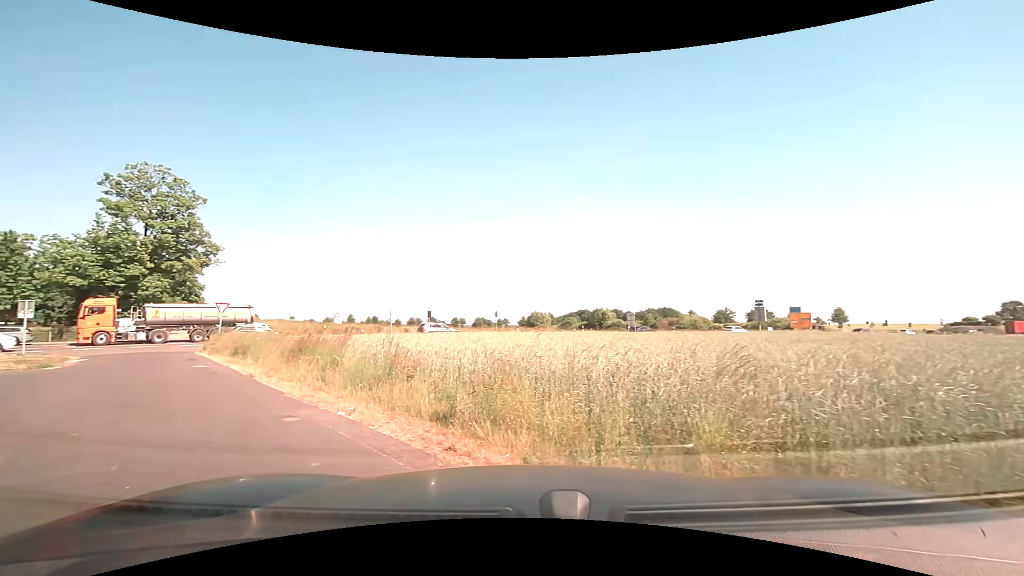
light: Day
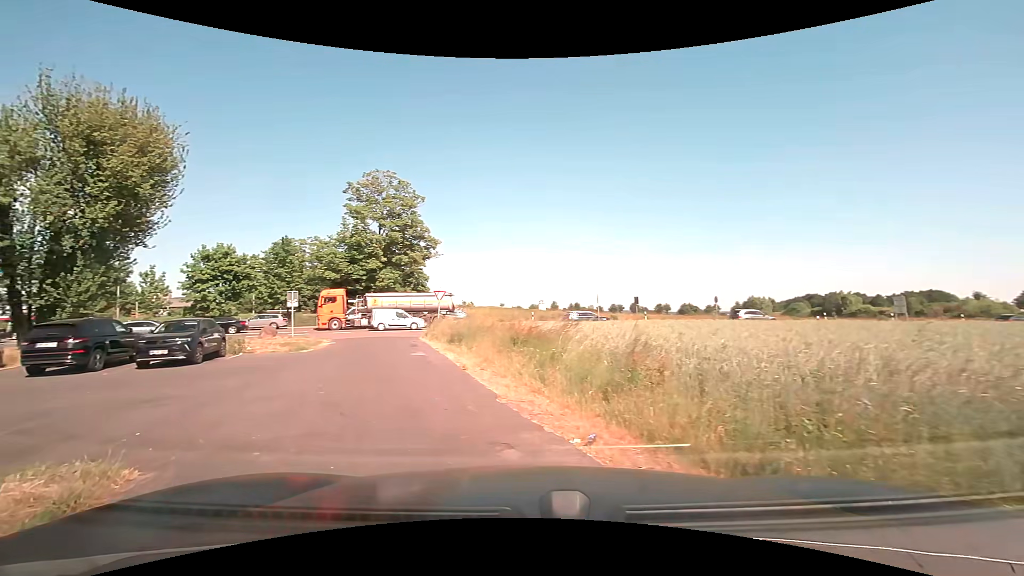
(-0.6, +3.0) m; -23°
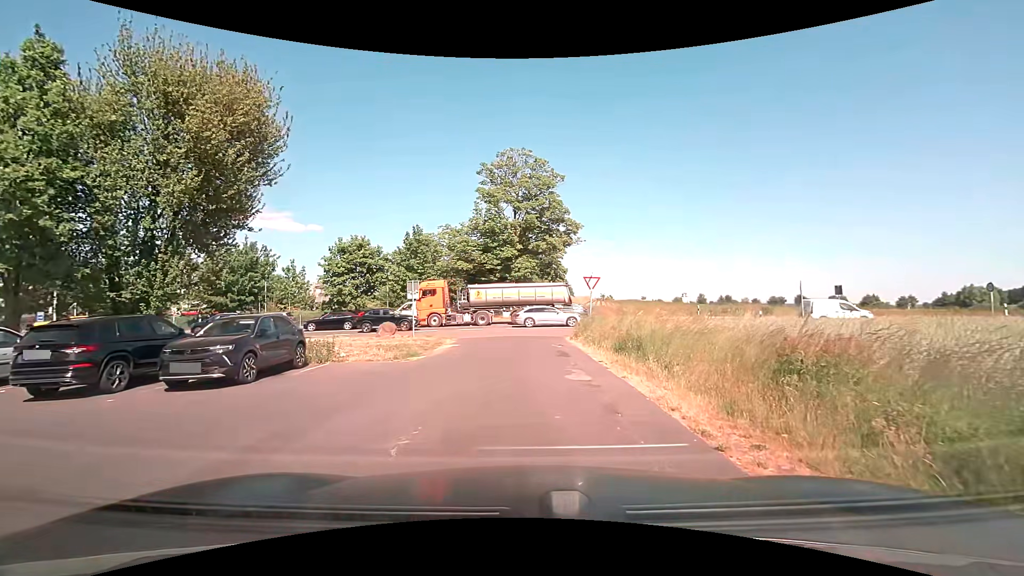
(-1.7, +7.6) m; -16°
